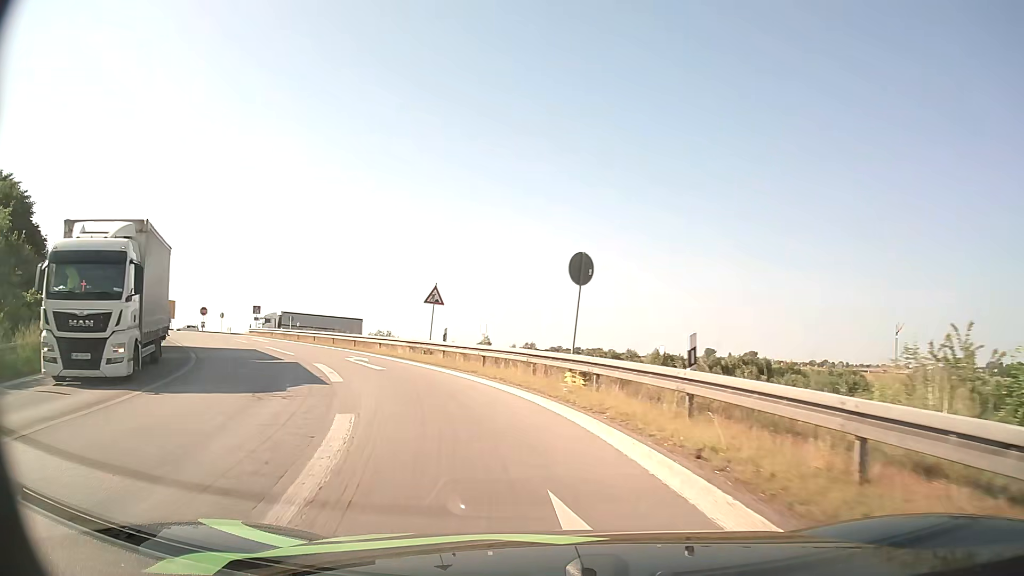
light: Day
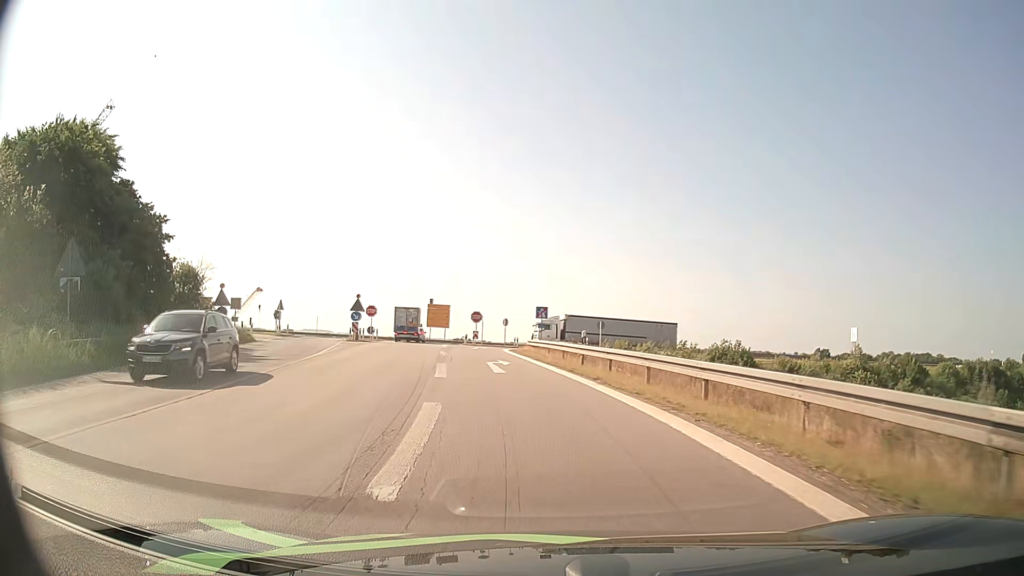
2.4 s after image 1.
(-6.2, +22.6) m; -29°
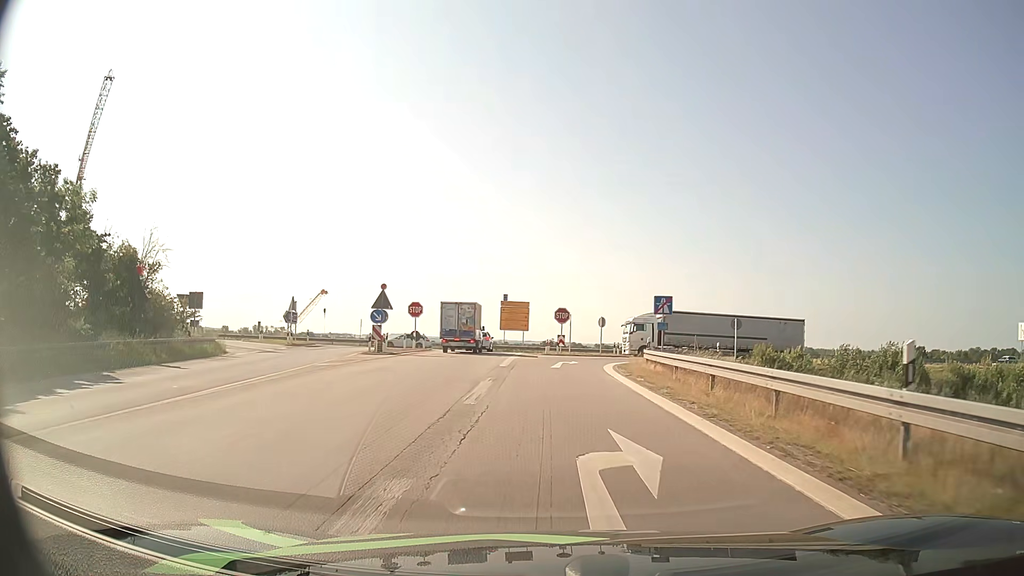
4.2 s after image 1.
(-1.3, +17.6) m; -7°
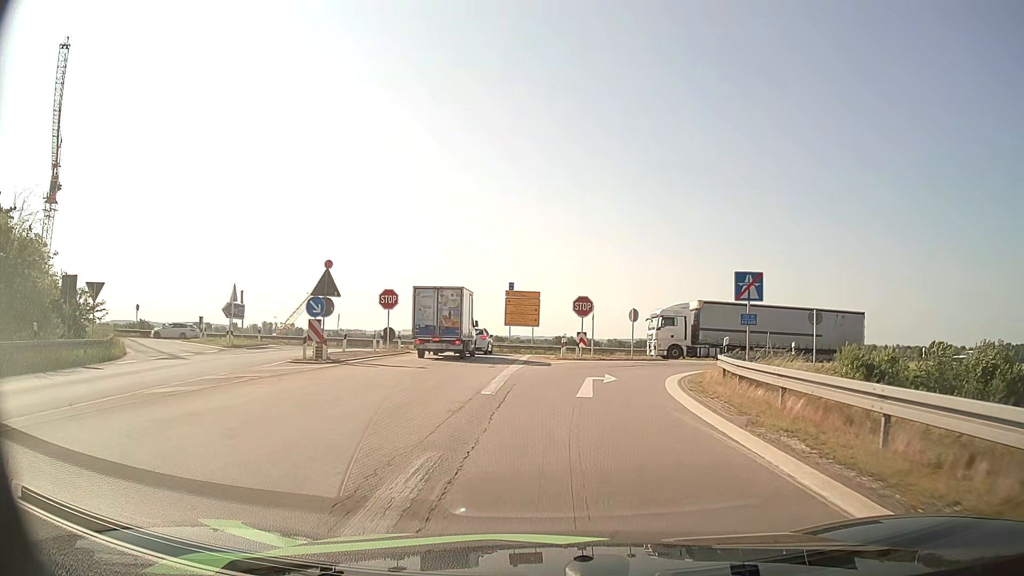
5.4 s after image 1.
(-0.2, +11.2) m; -1°
